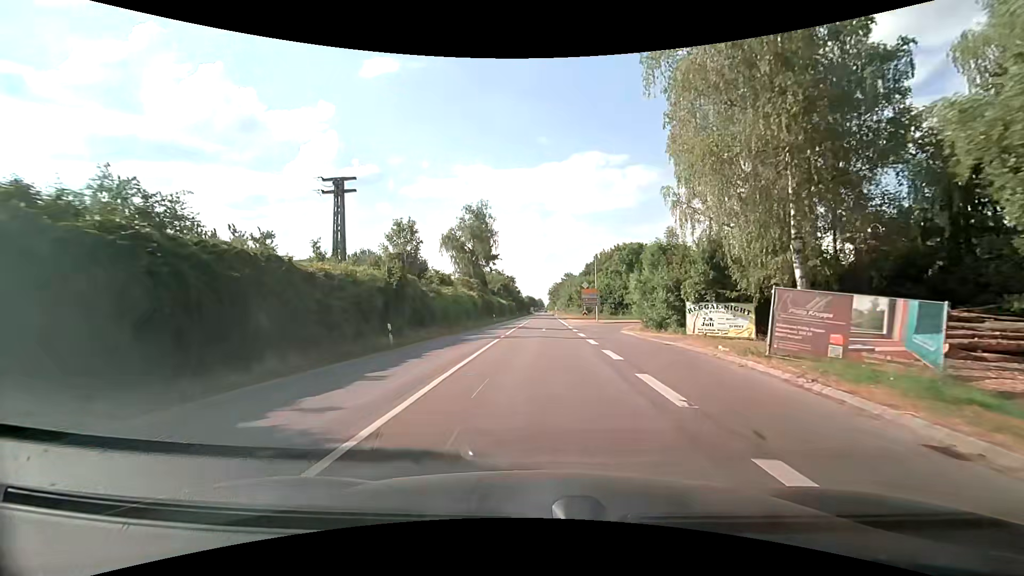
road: secondary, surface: asphalt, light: Day
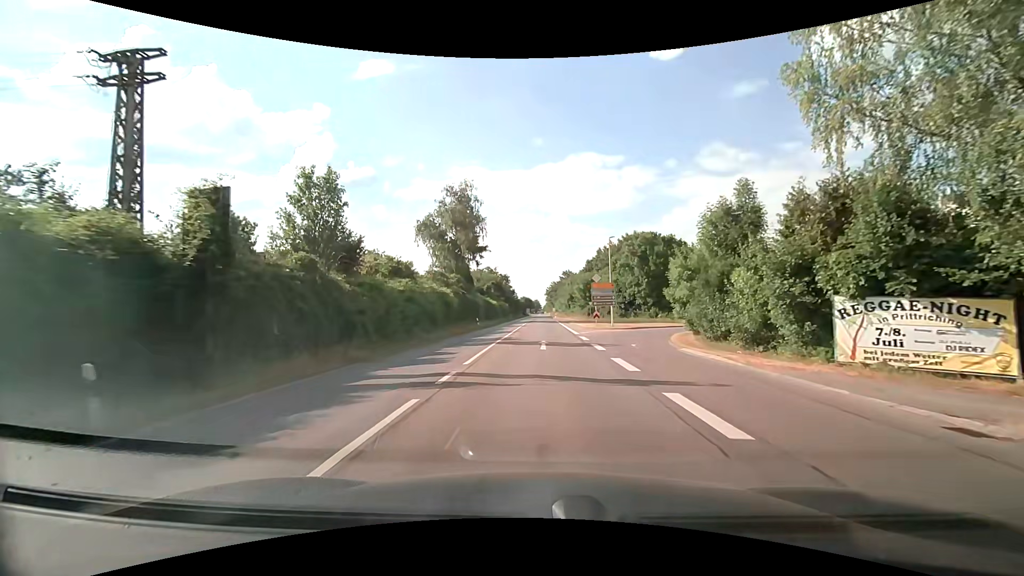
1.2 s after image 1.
(+0.1, +14.2) m; +1°
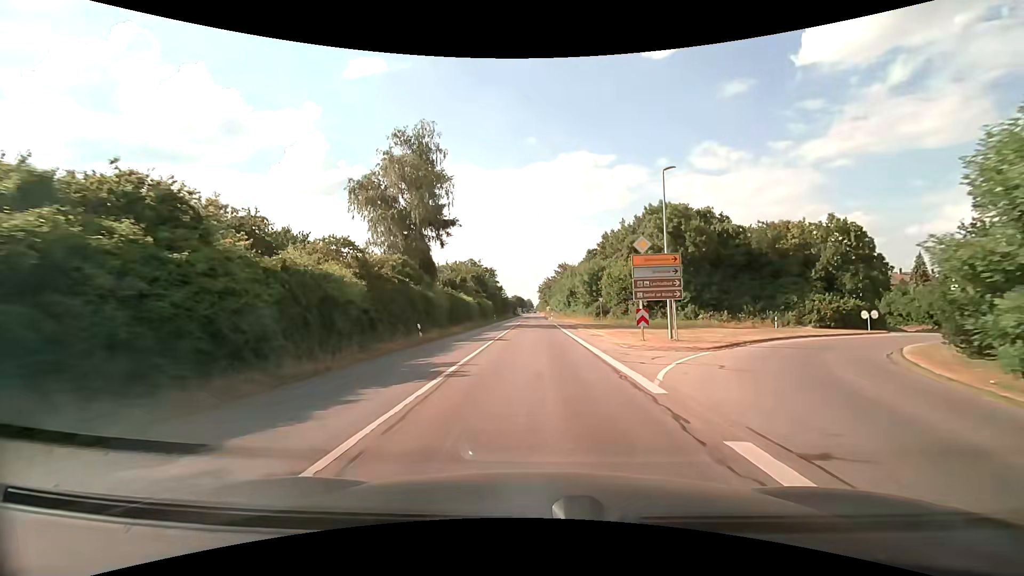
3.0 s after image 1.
(+0.2, +21.4) m; +1°
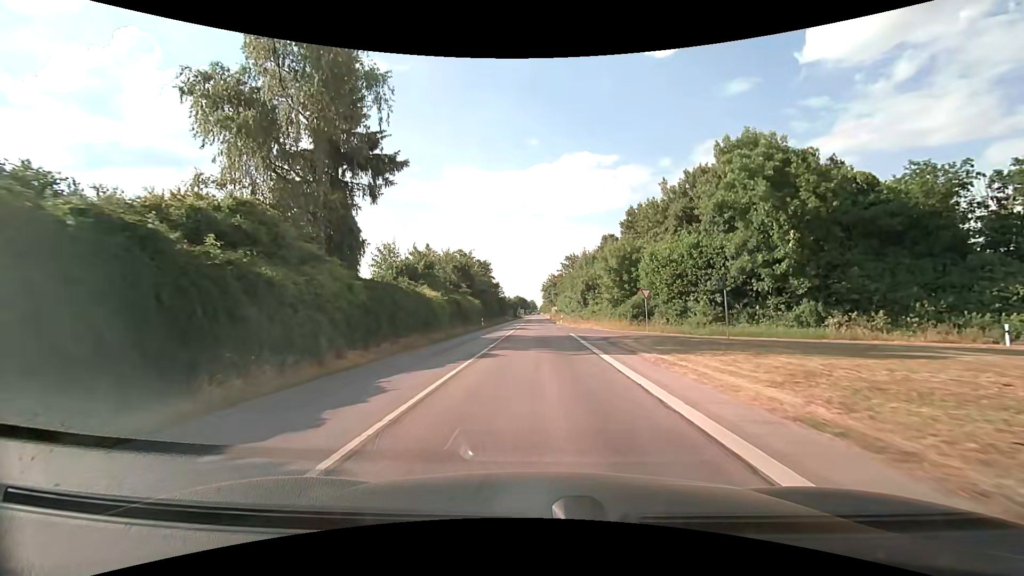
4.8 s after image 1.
(-0.2, +21.8) m; -1°
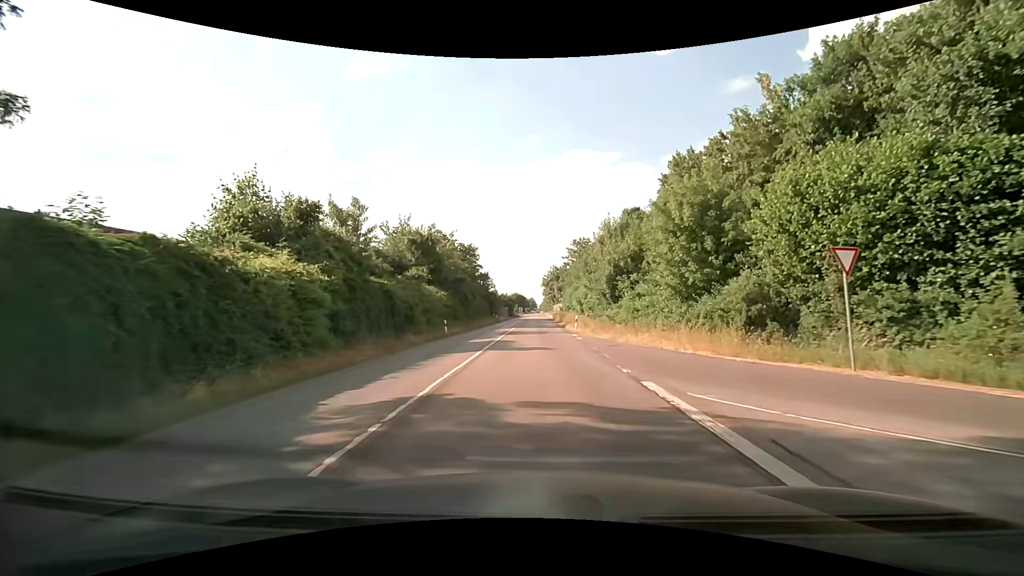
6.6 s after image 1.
(0.0, +22.2) m; 0°
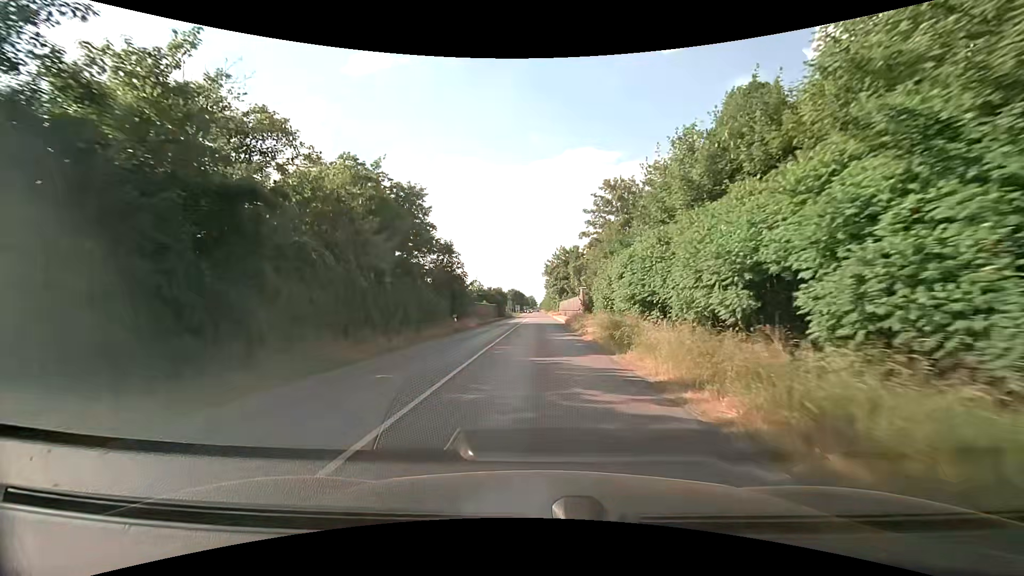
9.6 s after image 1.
(-0.2, +37.8) m; 0°
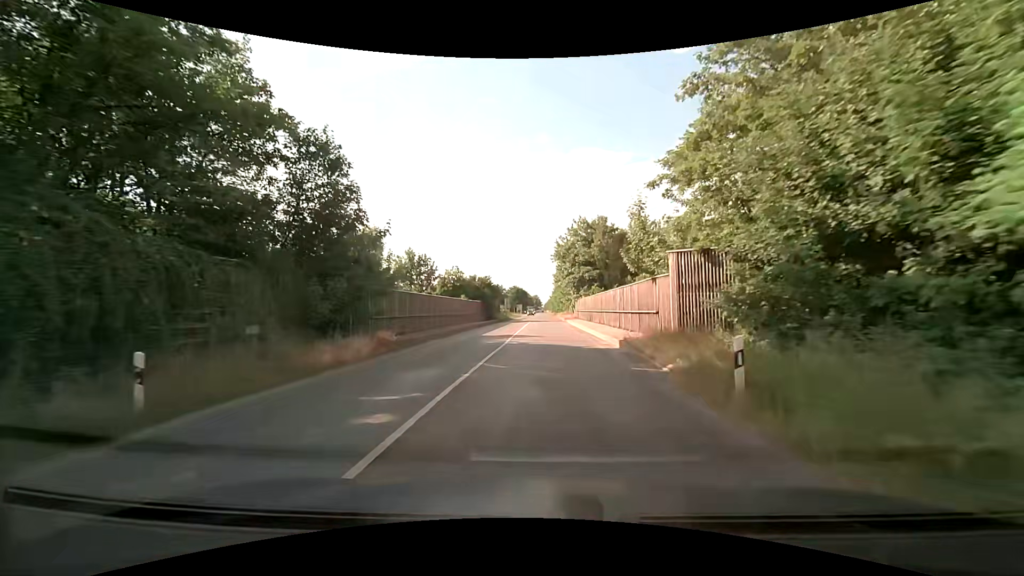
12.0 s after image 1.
(-0.1, +30.5) m; 0°
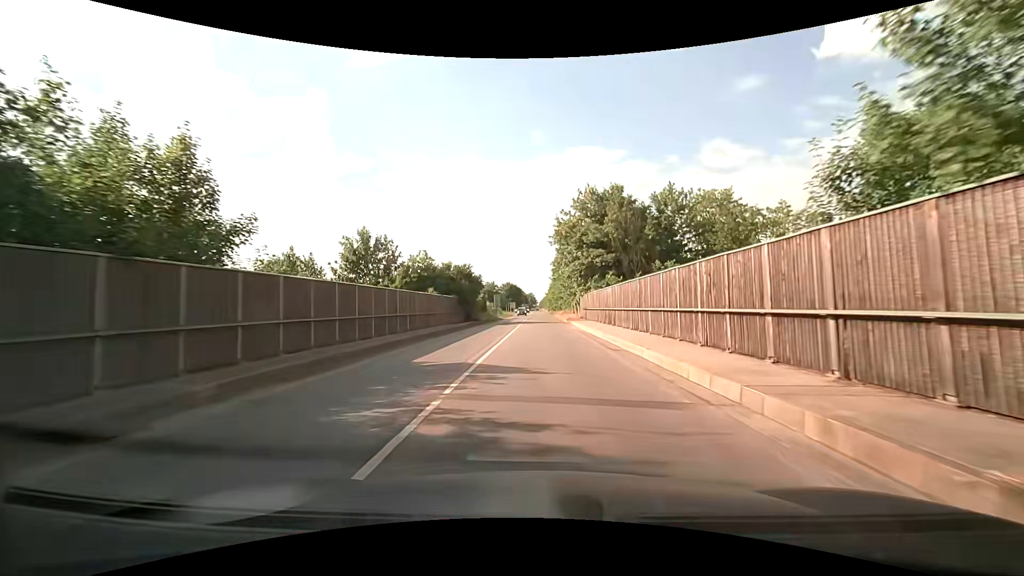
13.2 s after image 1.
(0.0, +15.2) m; 0°
(0, +10) (0, +20) (+1, +30) (+1, +40) (+1, +50) (+1, +60) (+1, +70) (+1, +80) (+1, +90) (+1, +100) m
